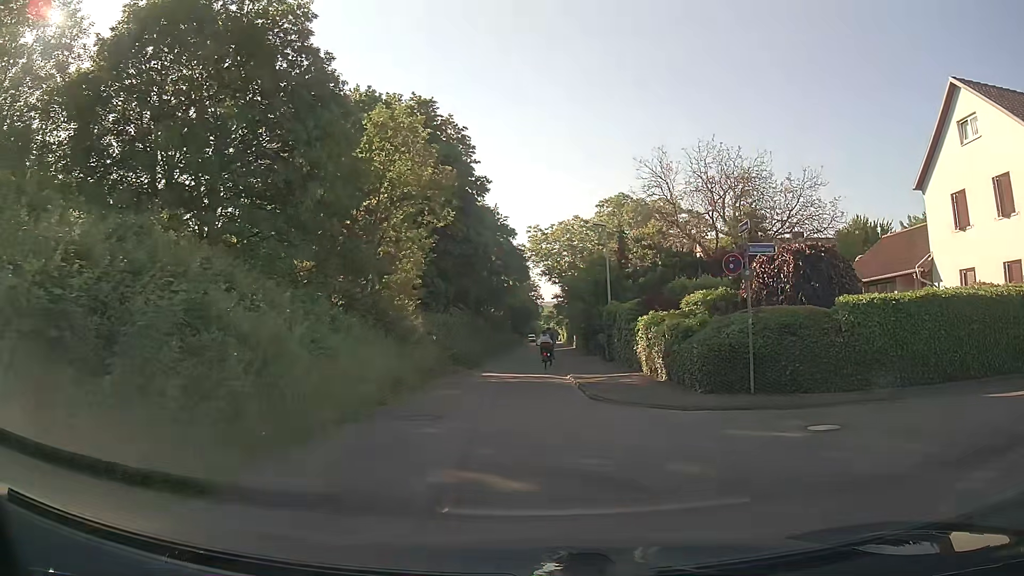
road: residential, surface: asphalt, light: Day
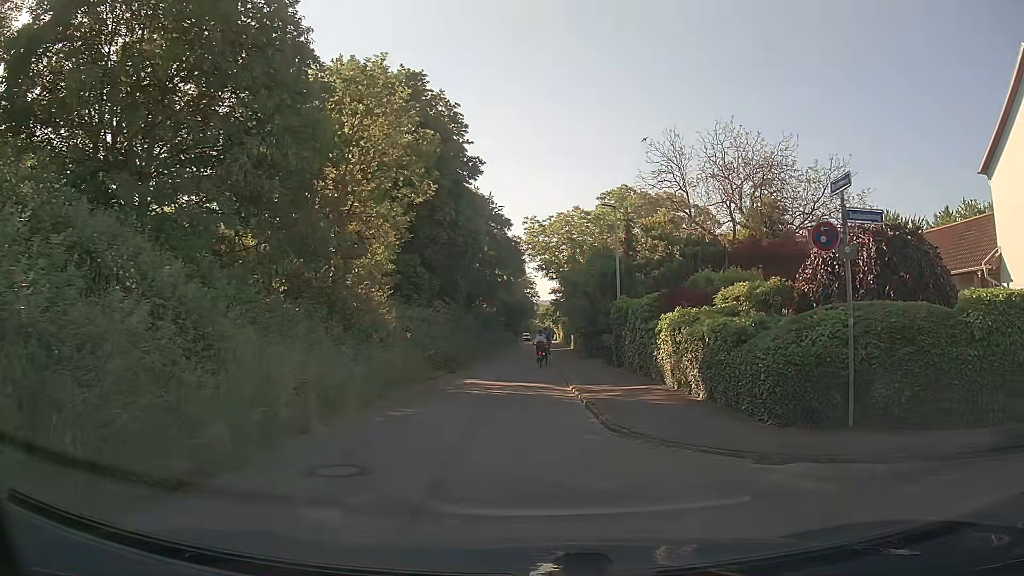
(0.0, +4.6) m; 0°
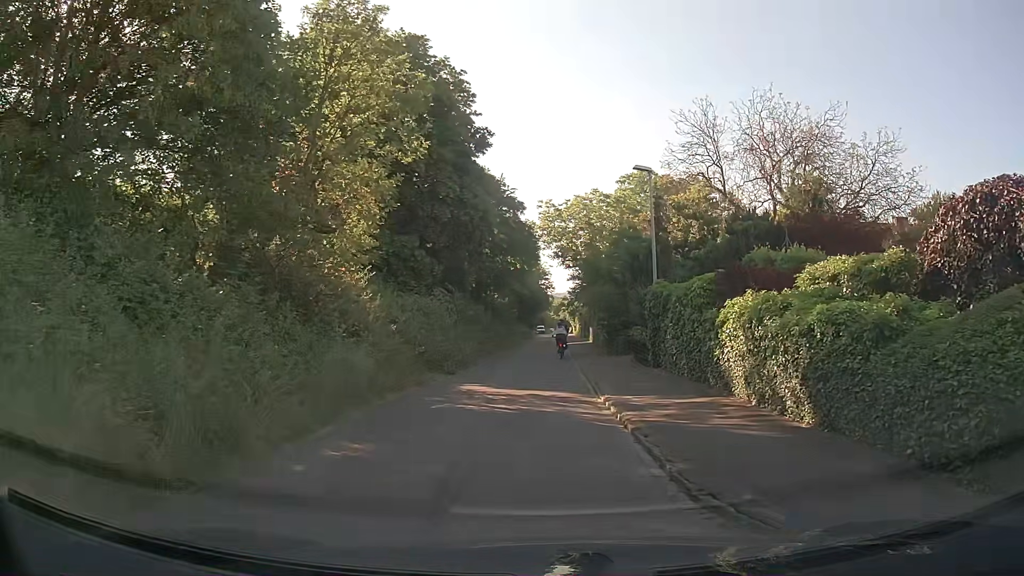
(0.0, +4.7) m; 0°
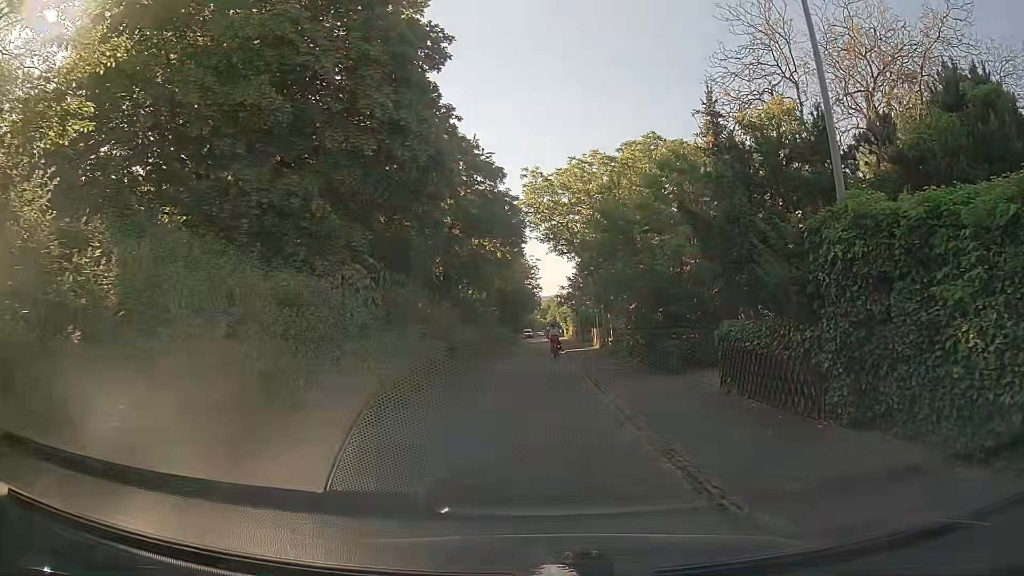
(+0.1, +13.3) m; +2°
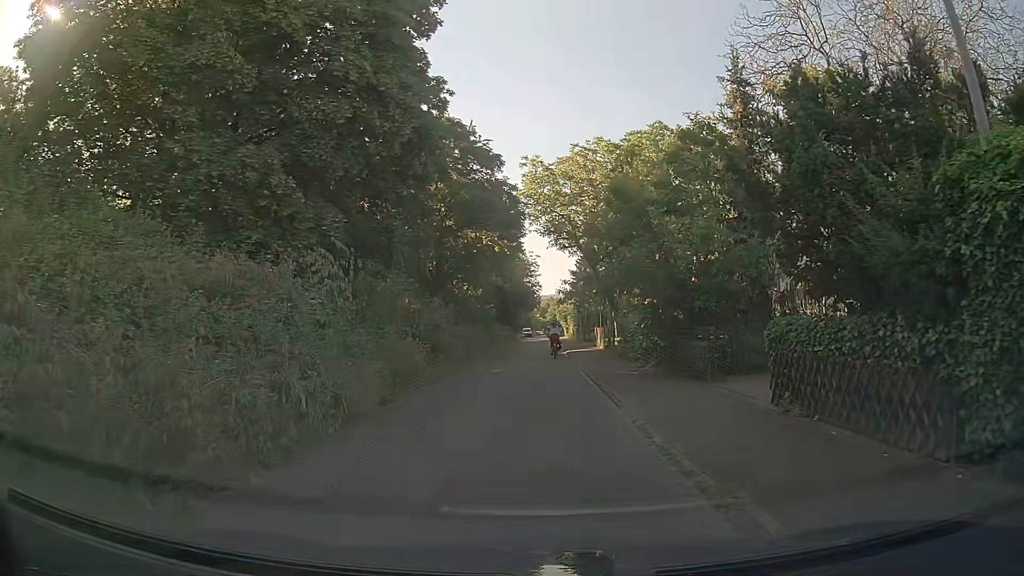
(-0.1, +2.9) m; -1°
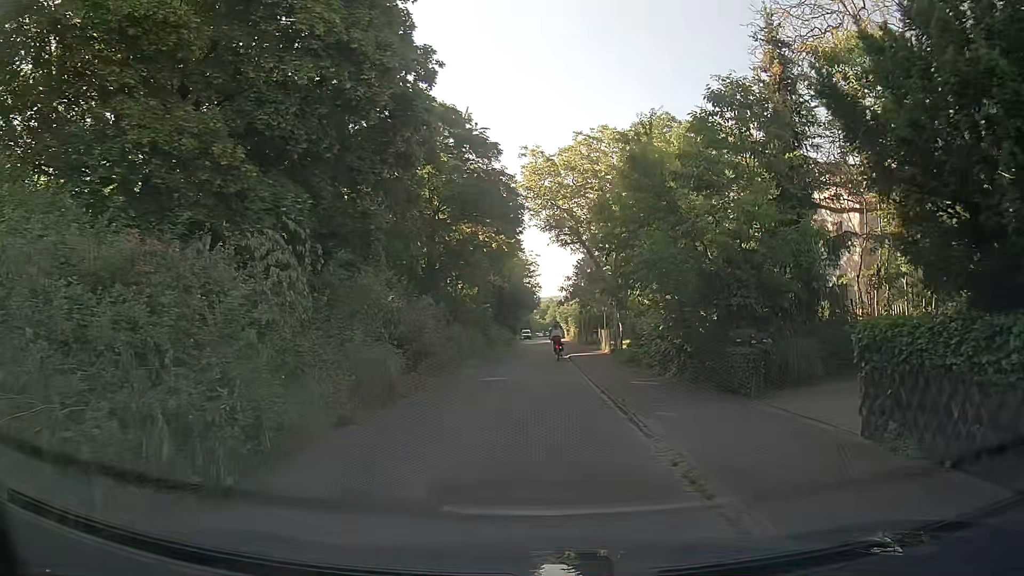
(0.0, +3.0) m; 0°
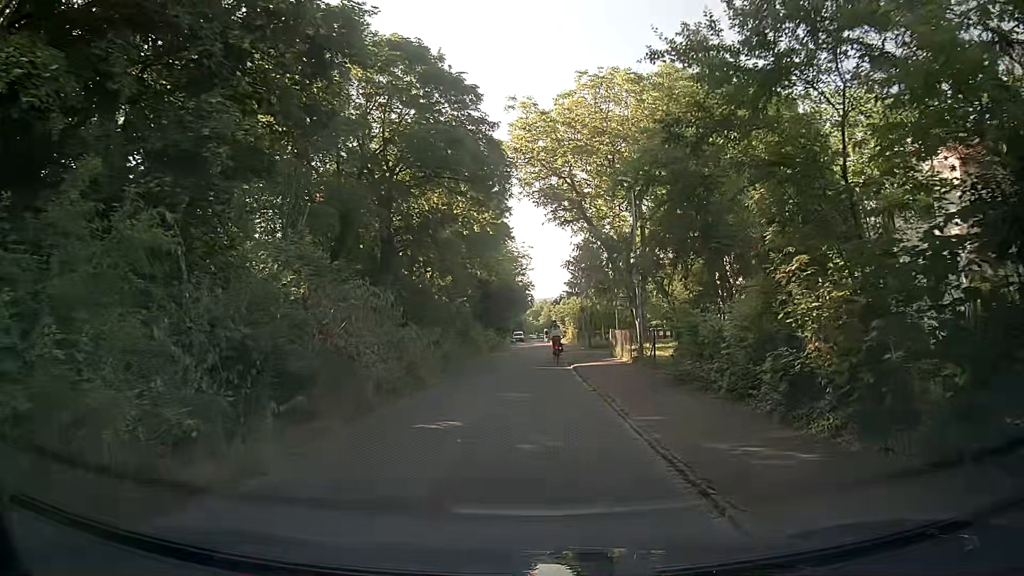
(+0.1, +9.3) m; +2°
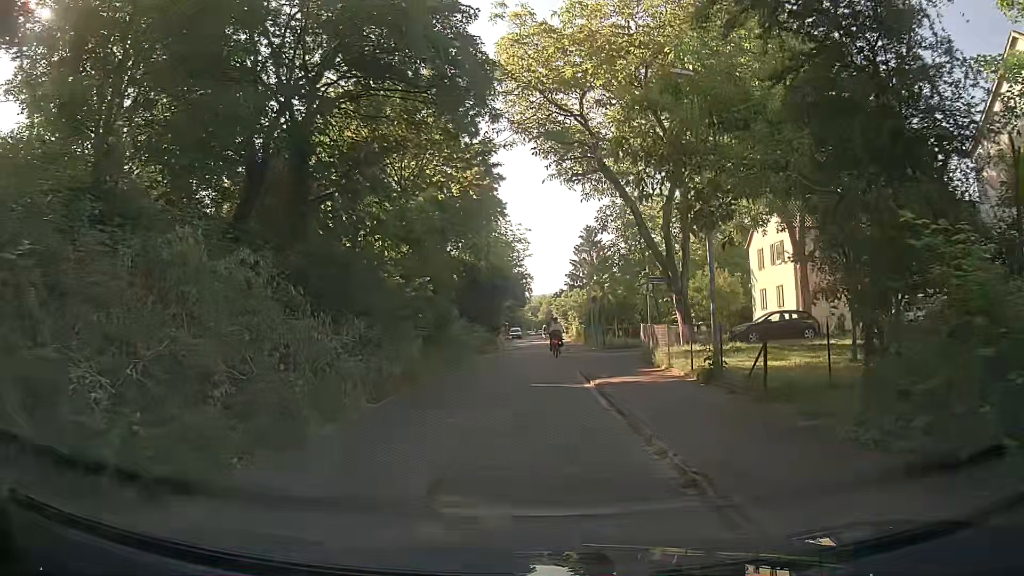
(-0.2, +9.6) m; -2°
